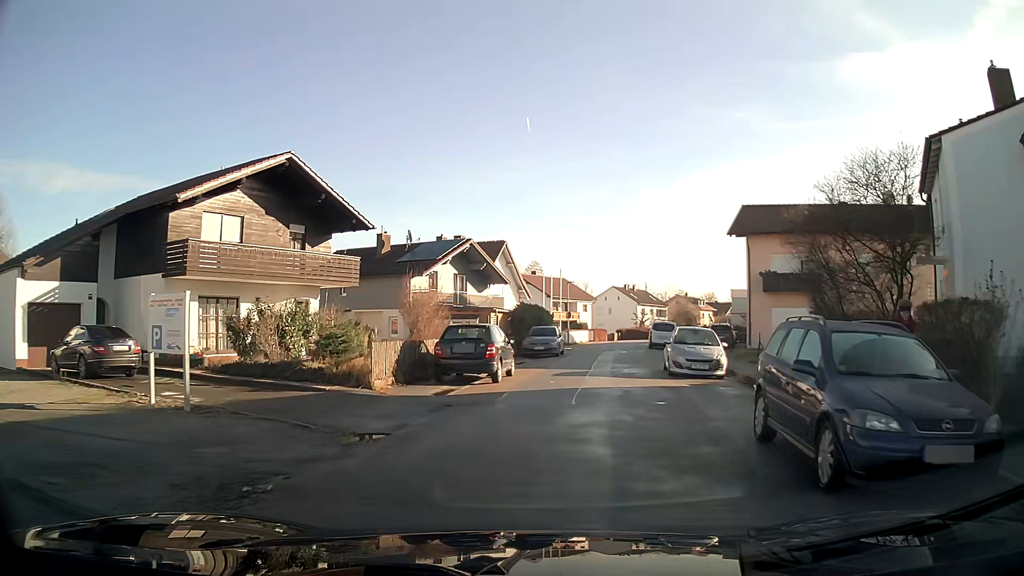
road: residential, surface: asphalt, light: Day
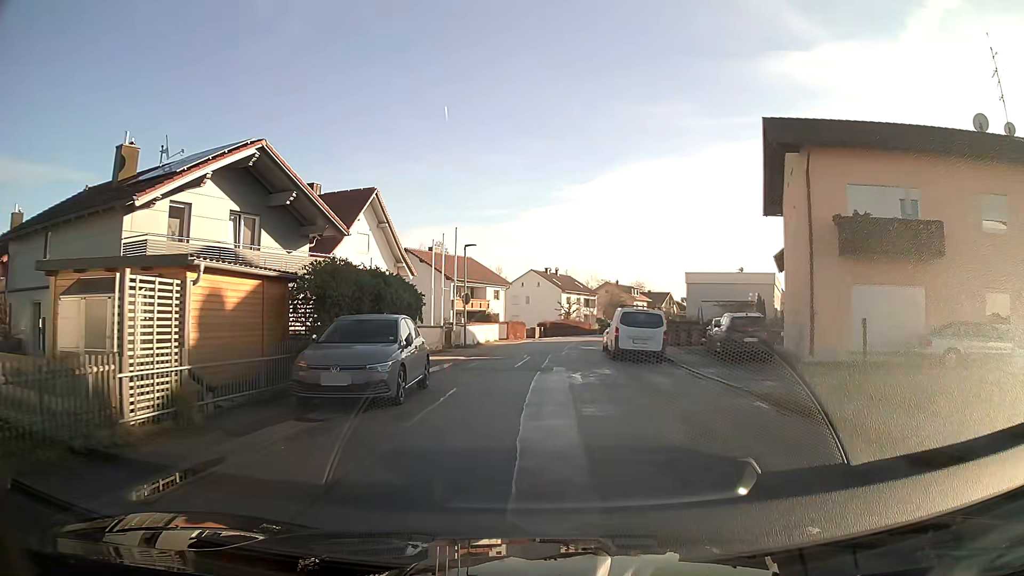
(+1.5, +21.4) m; +6°
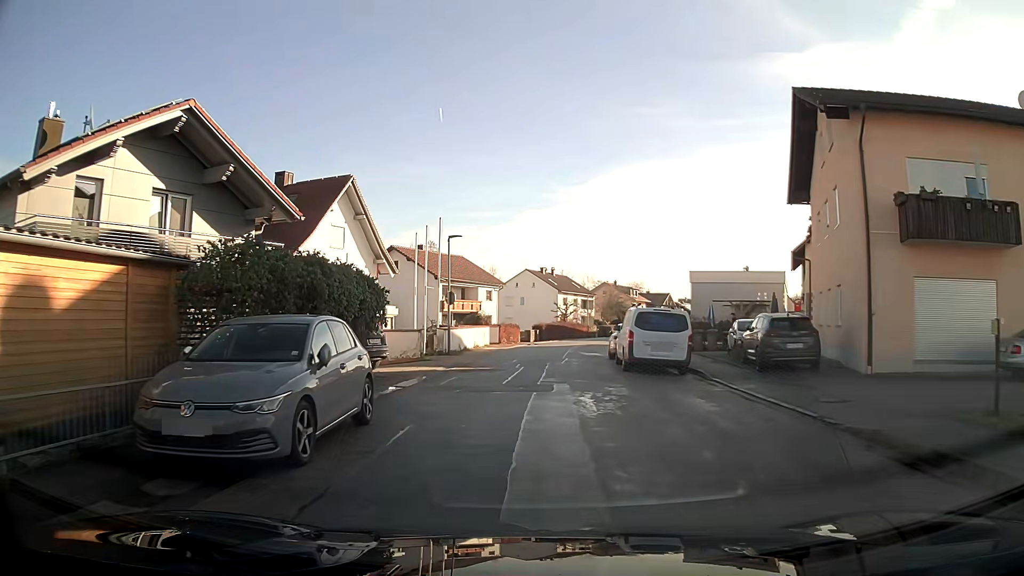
(0.0, +4.5) m; 0°
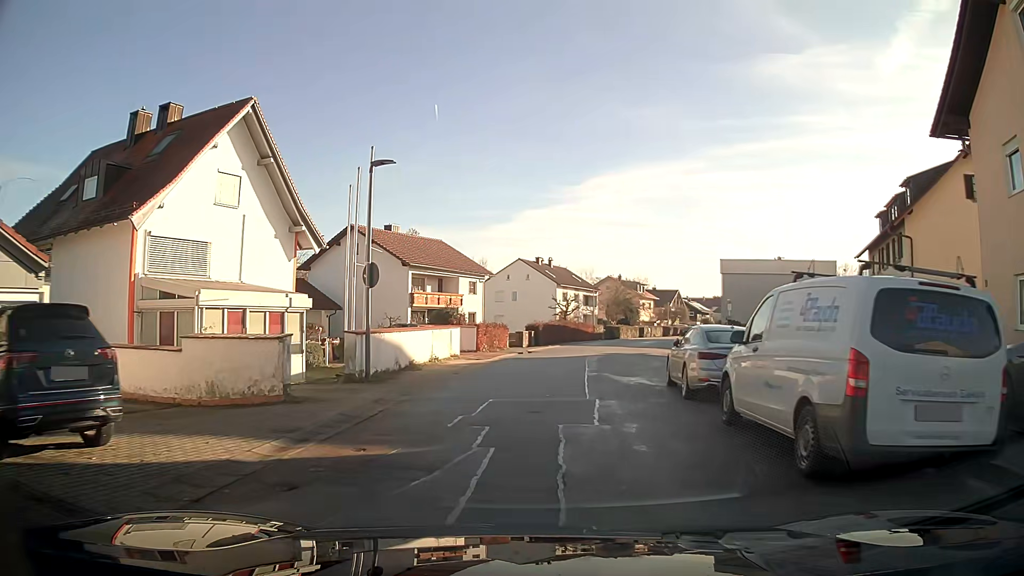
(0.0, +13.6) m; 0°
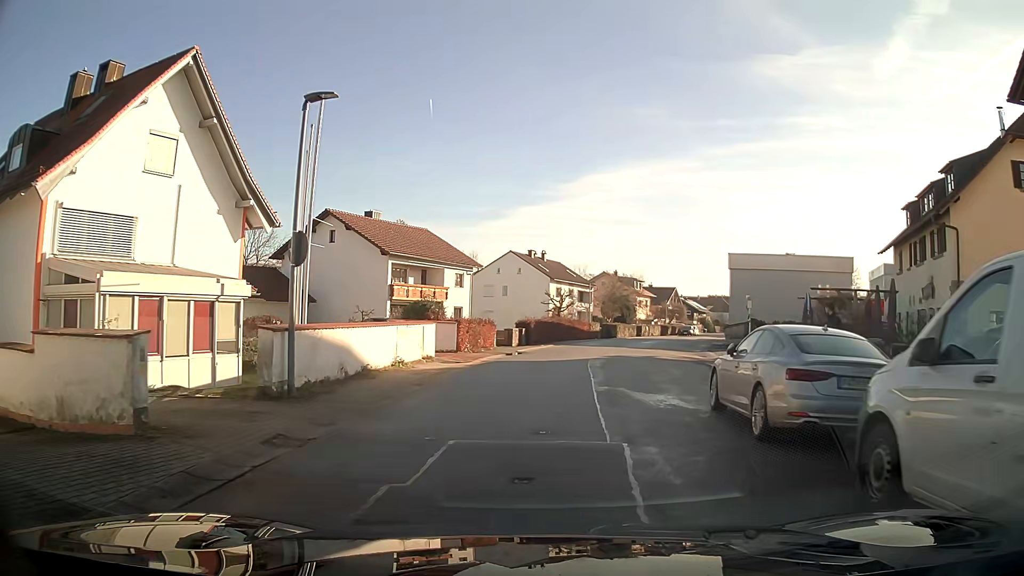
(+0.1, +4.6) m; +1°
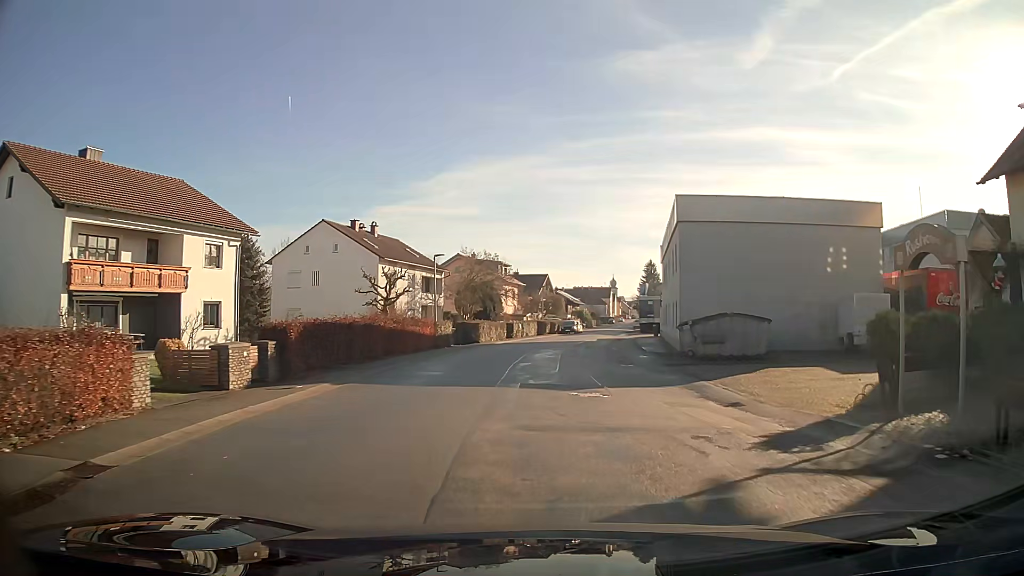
(+2.4, +22.9) m; +12°
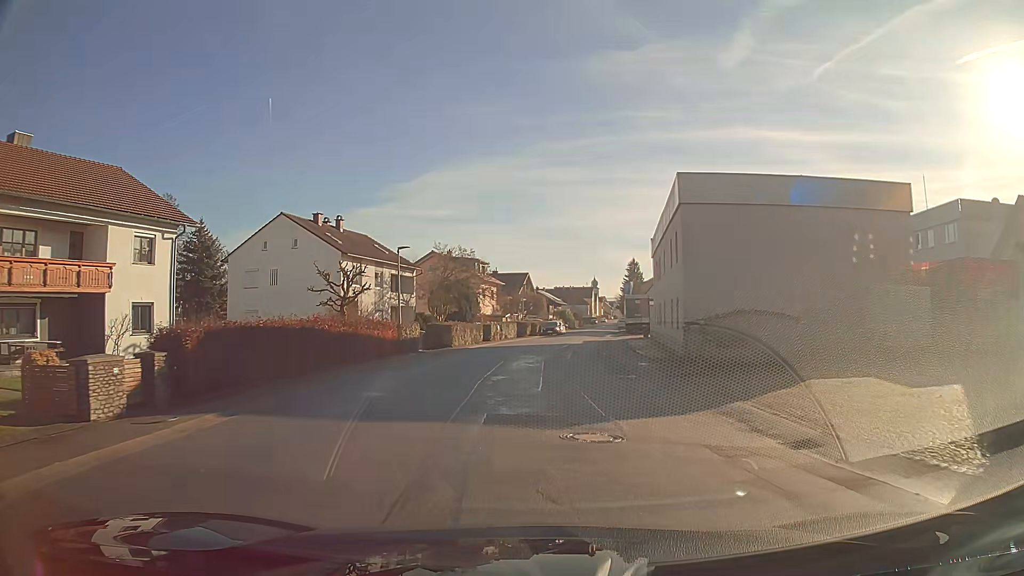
(+0.1, +4.6) m; +1°
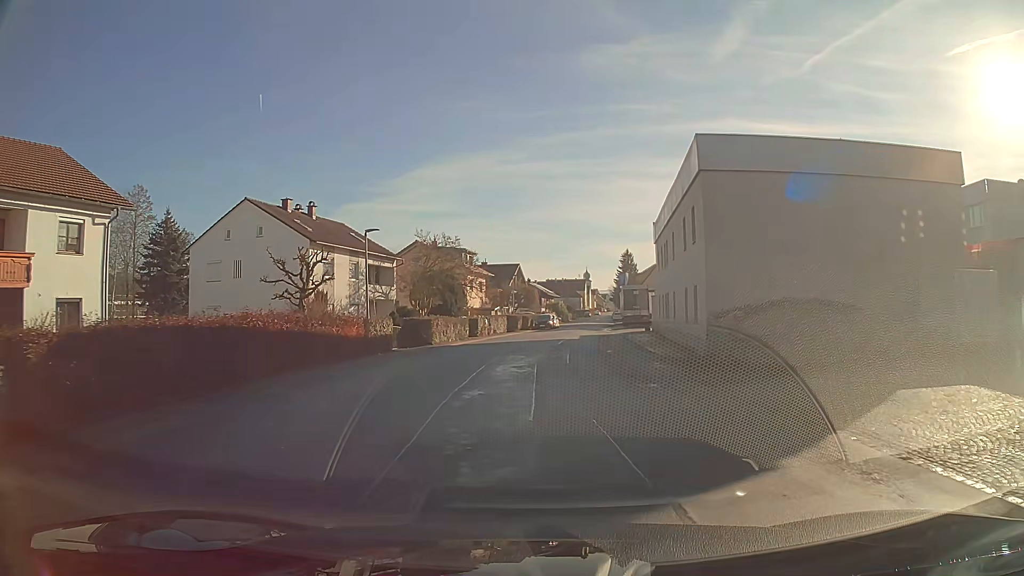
(0.0, +4.7) m; +1°
